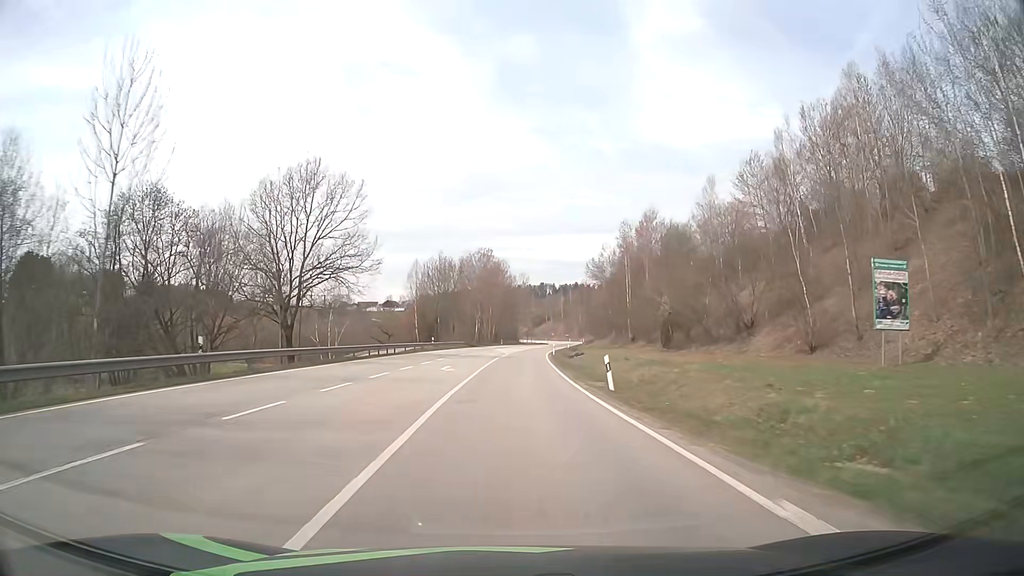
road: secondary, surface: asphalt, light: Day
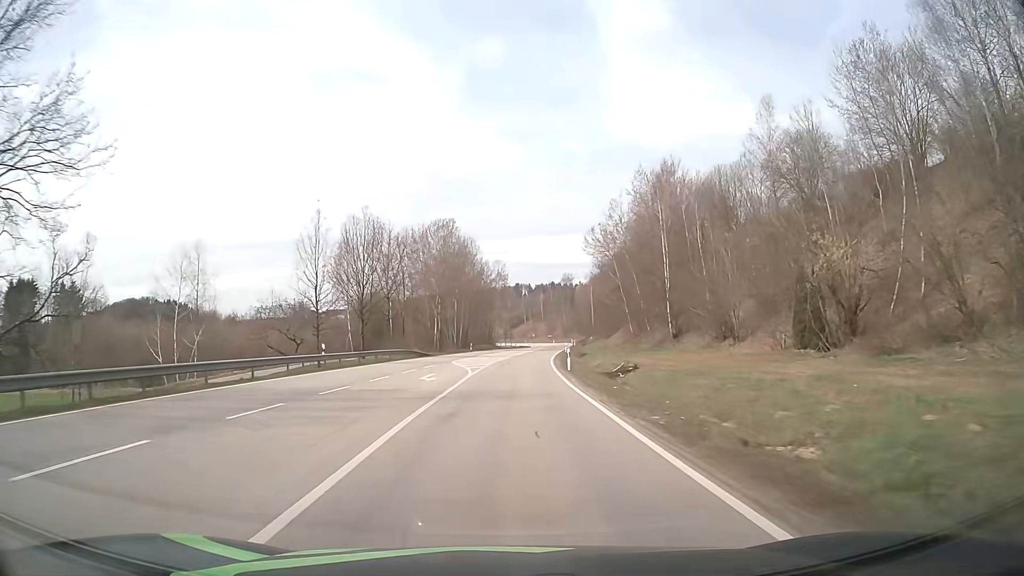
(+0.5, +34.9) m; +2°
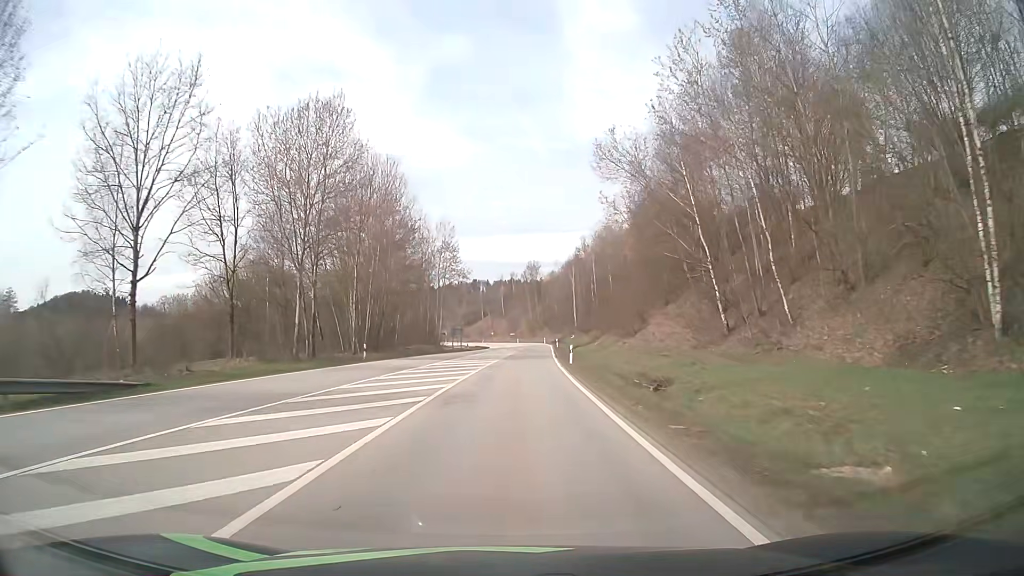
(+1.3, +45.6) m; +3°
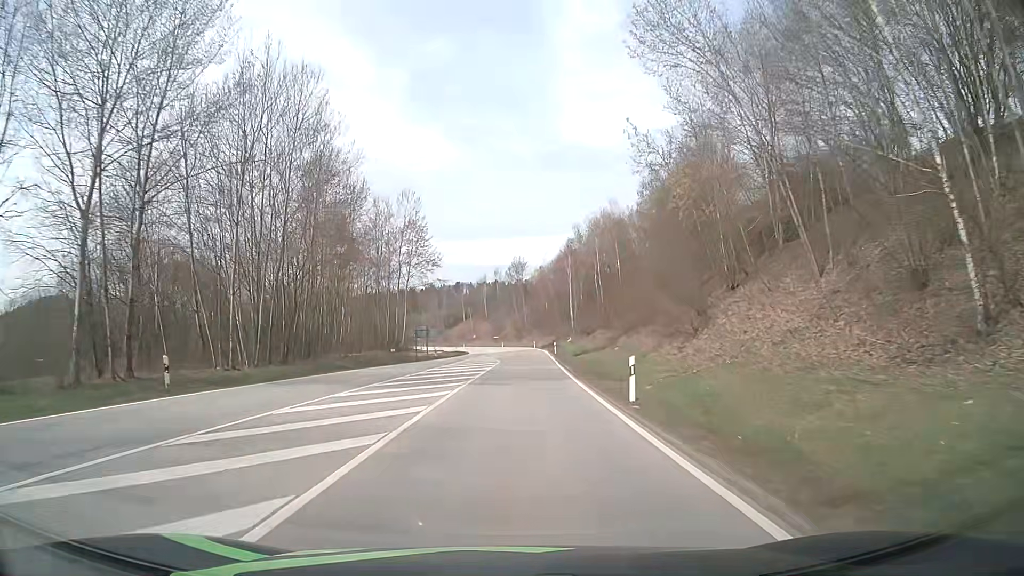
(+0.4, +22.3) m; +1°
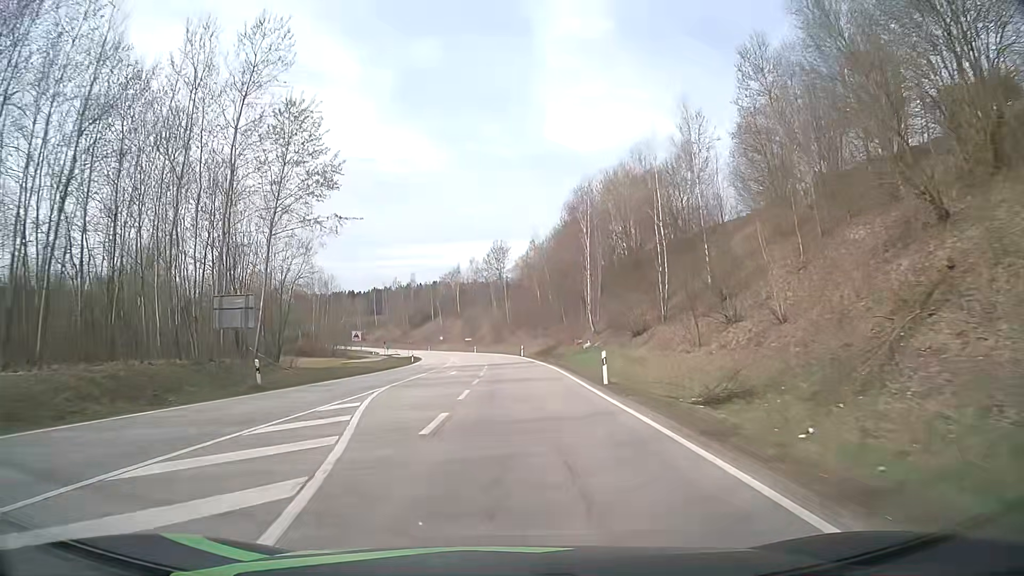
(+0.9, +43.7) m; +2°
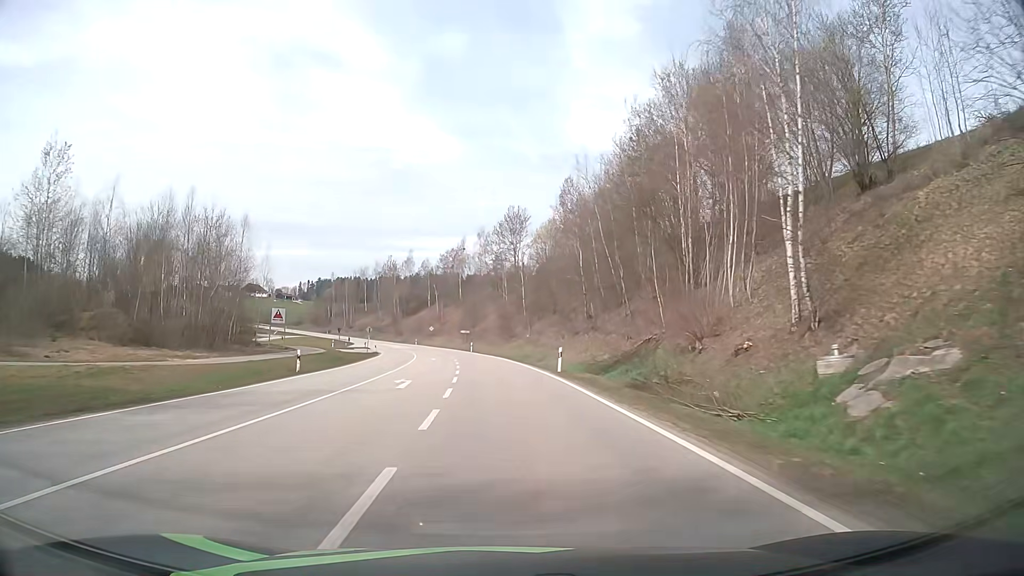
(0.0, +42.6) m; -1°
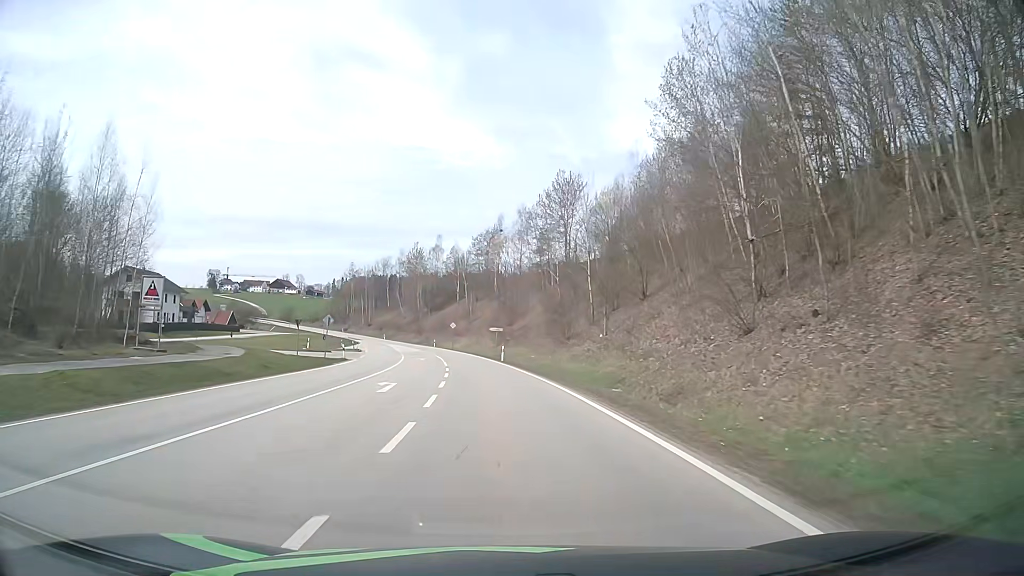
(-0.7, +32.3) m; -3°
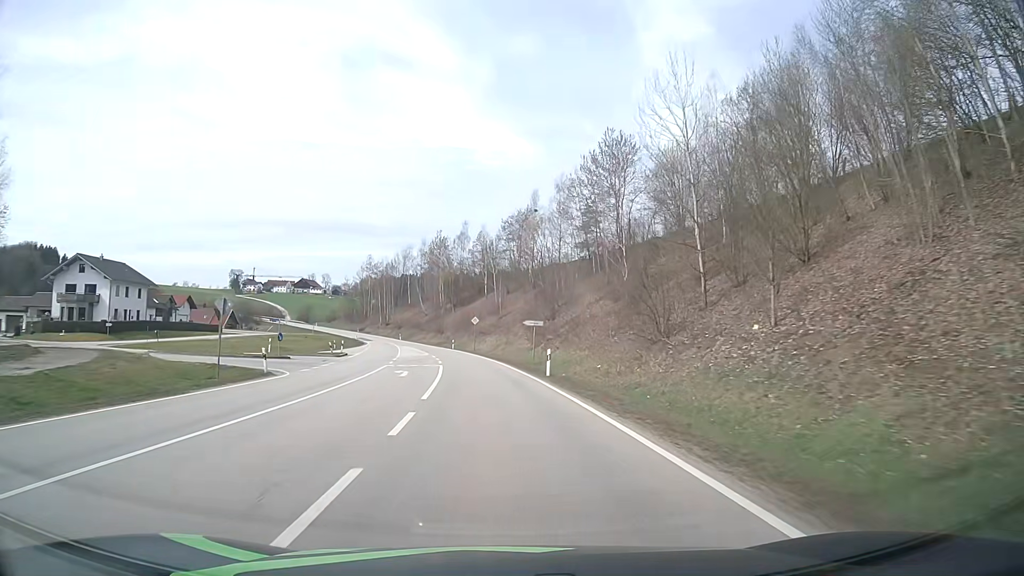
(-0.5, +22.1) m; -3°
(0, +10) (-1, +20) (-1, +30) (-2, +40) (-4, +50) (-5, +60) (-7, +70) (-9, +79) (-11, +89) (-14, +99) m
